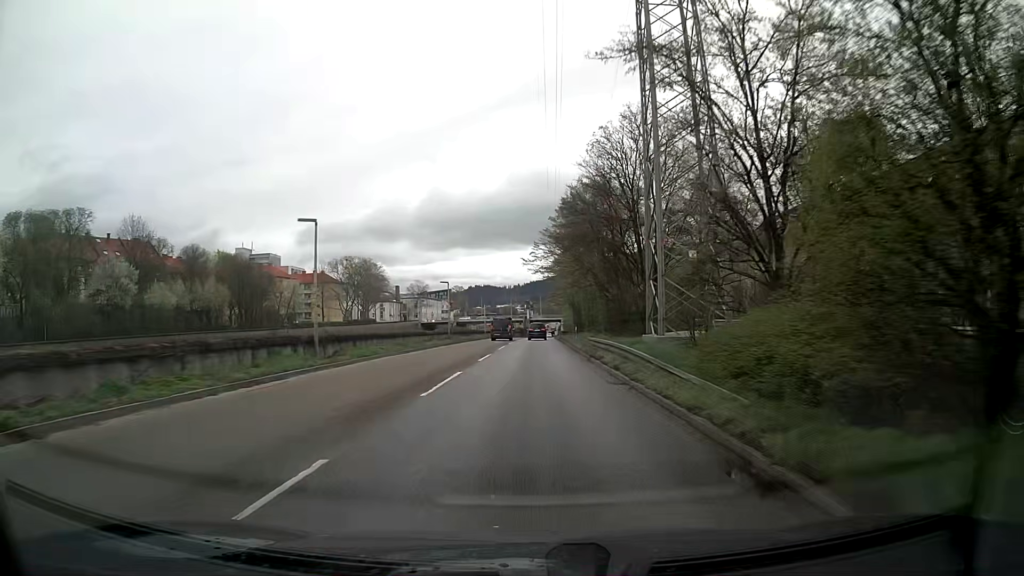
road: trunk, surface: asphalt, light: Day
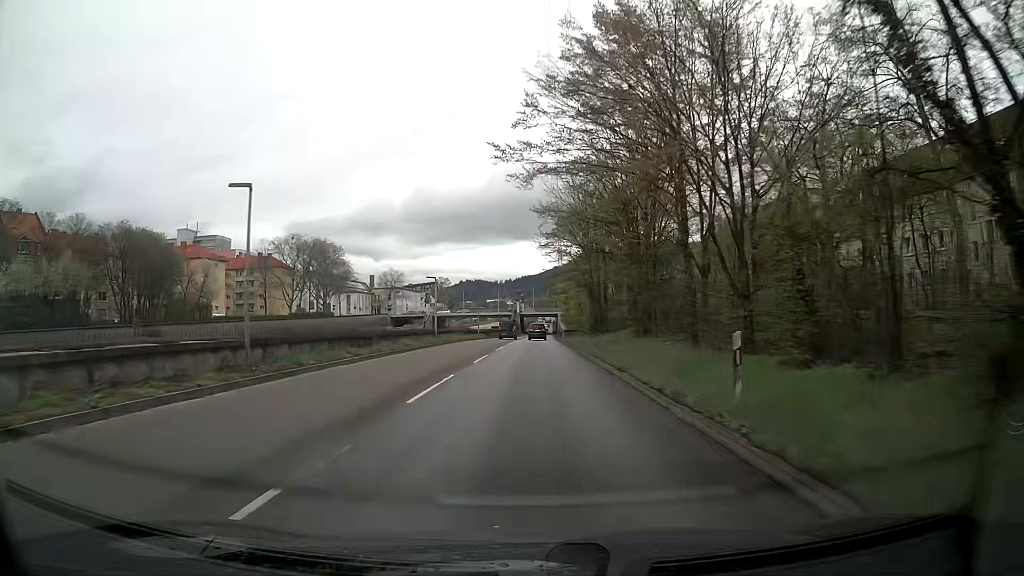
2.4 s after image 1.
(+0.4, +37.6) m; +1°
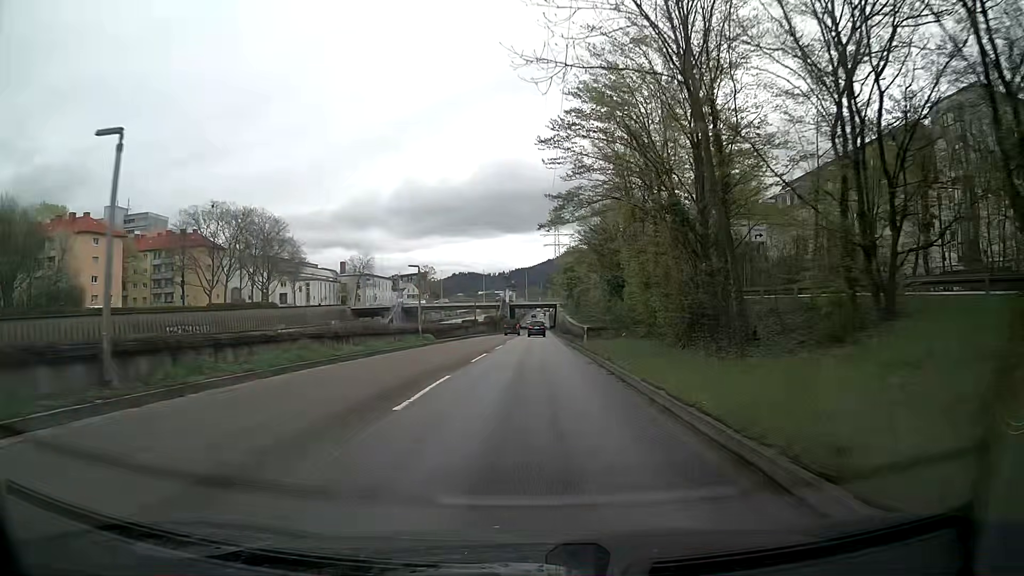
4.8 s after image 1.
(+0.3, +37.1) m; +1°
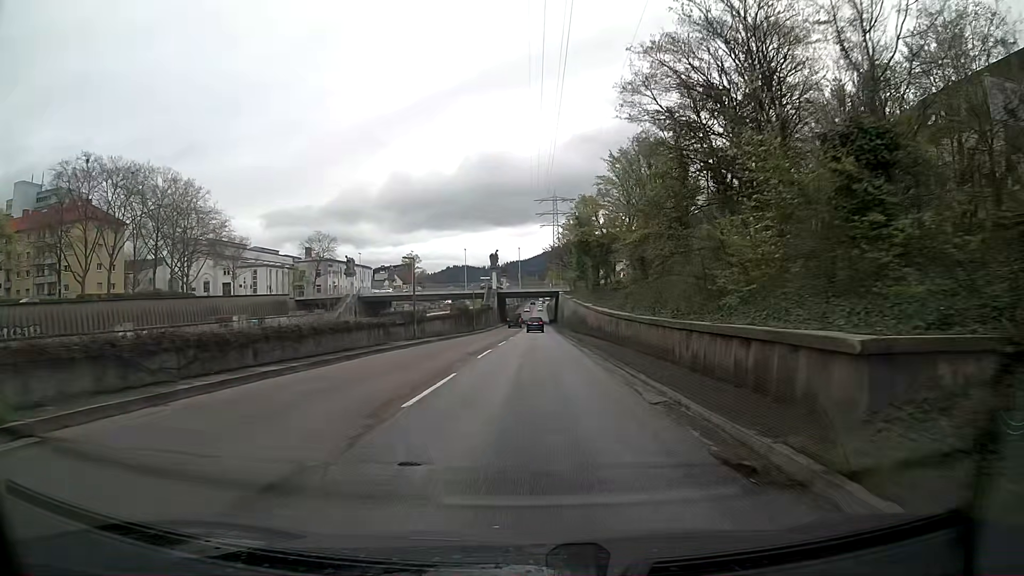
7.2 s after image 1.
(+0.1, +36.2) m; 0°
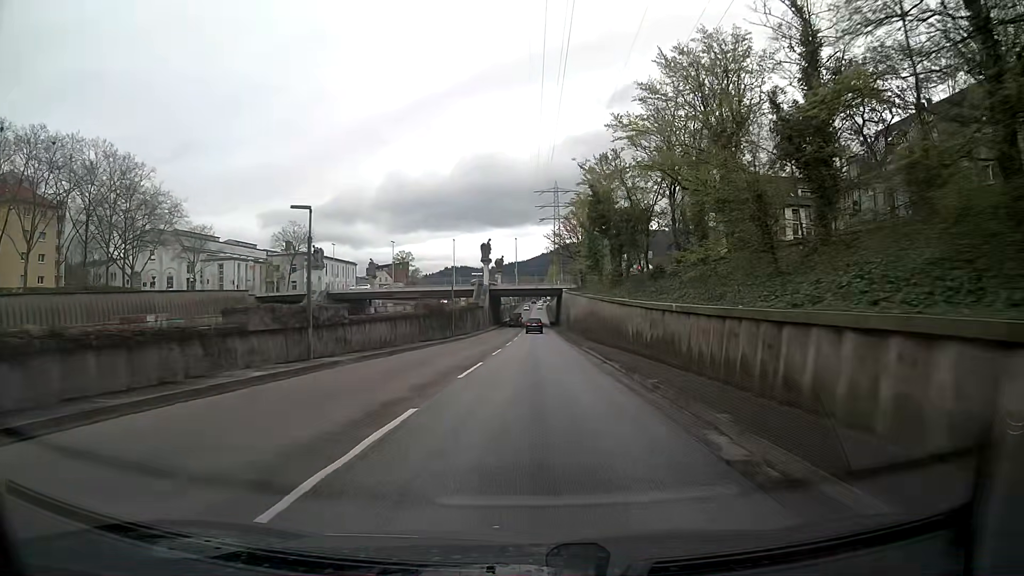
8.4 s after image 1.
(0.0, +18.0) m; +1°
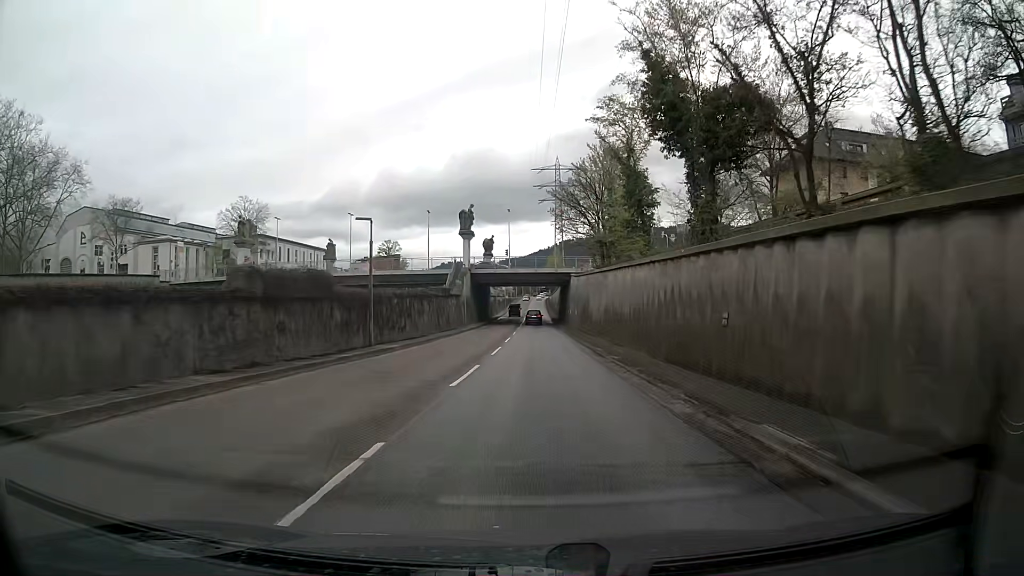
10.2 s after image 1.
(-0.3, +27.0) m; -1°
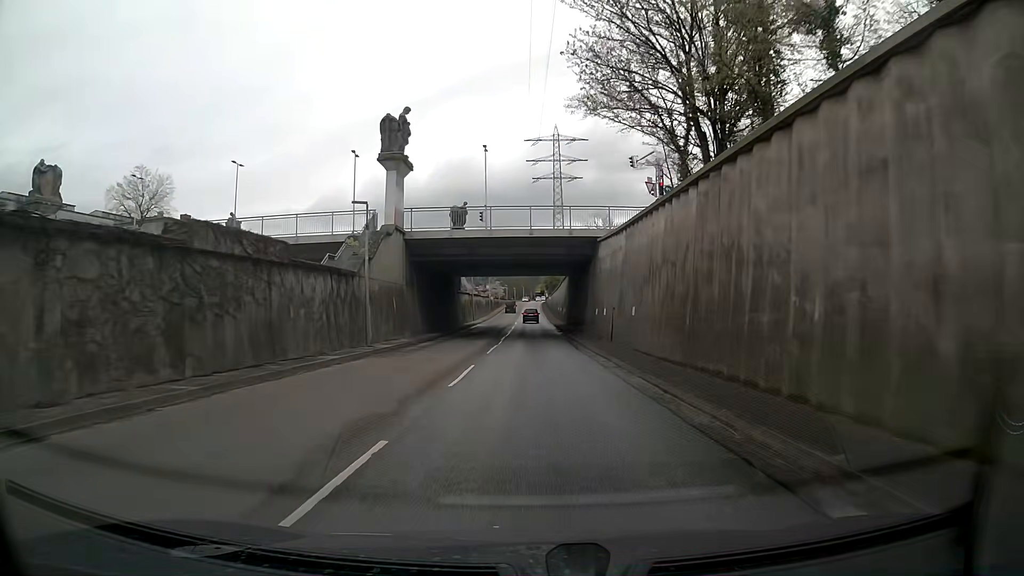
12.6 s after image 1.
(+0.6, +36.1) m; +1°
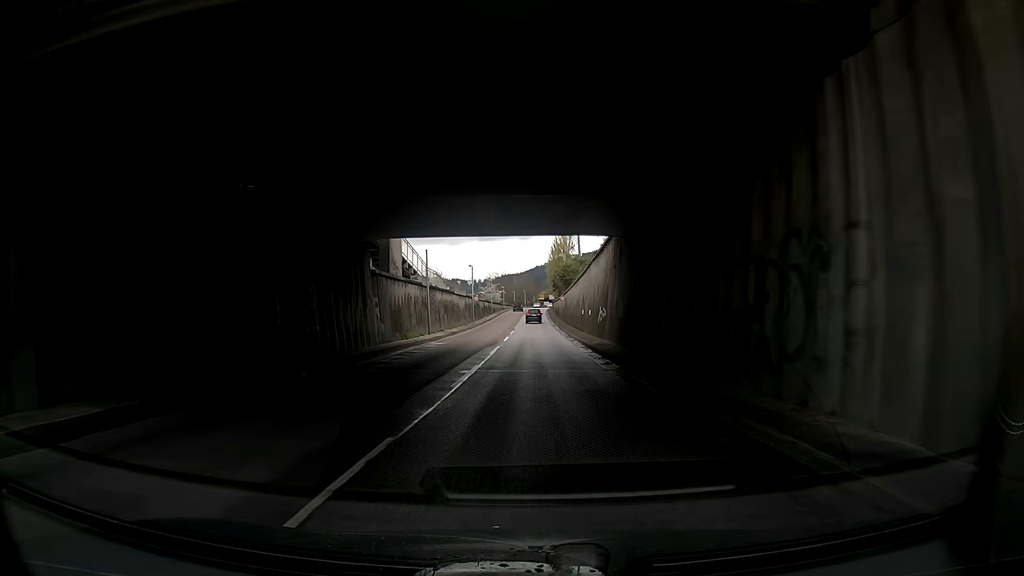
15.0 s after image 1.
(+0.3, +35.9) m; 0°
(0, +10) (-1, +20) (-1, +30) (-1, +40) (-1, +50) (-1, +60) (-1, +70) (-1, +80) (-1, +90) (-1, +100) m
